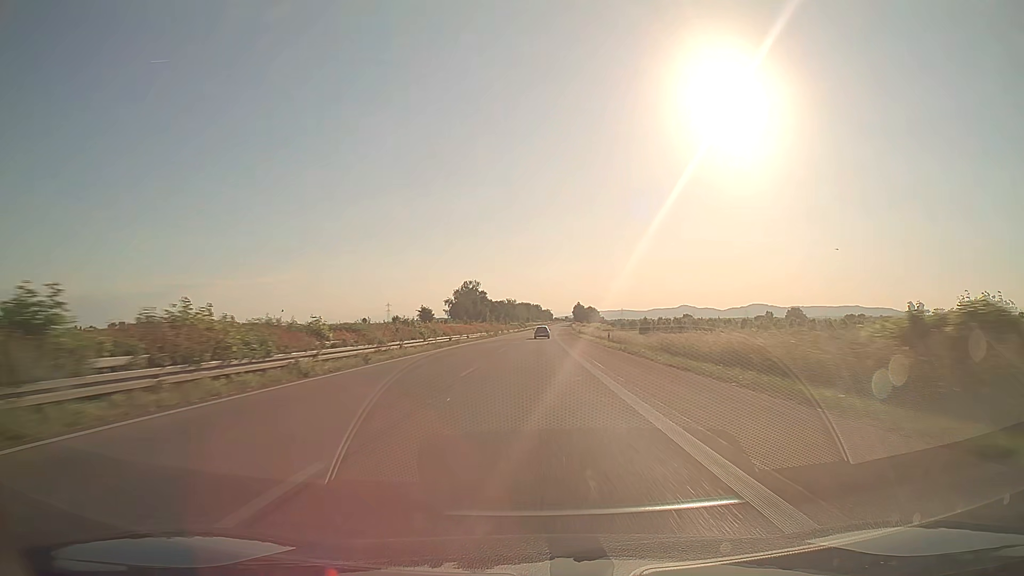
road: trunk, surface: asphalt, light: Day
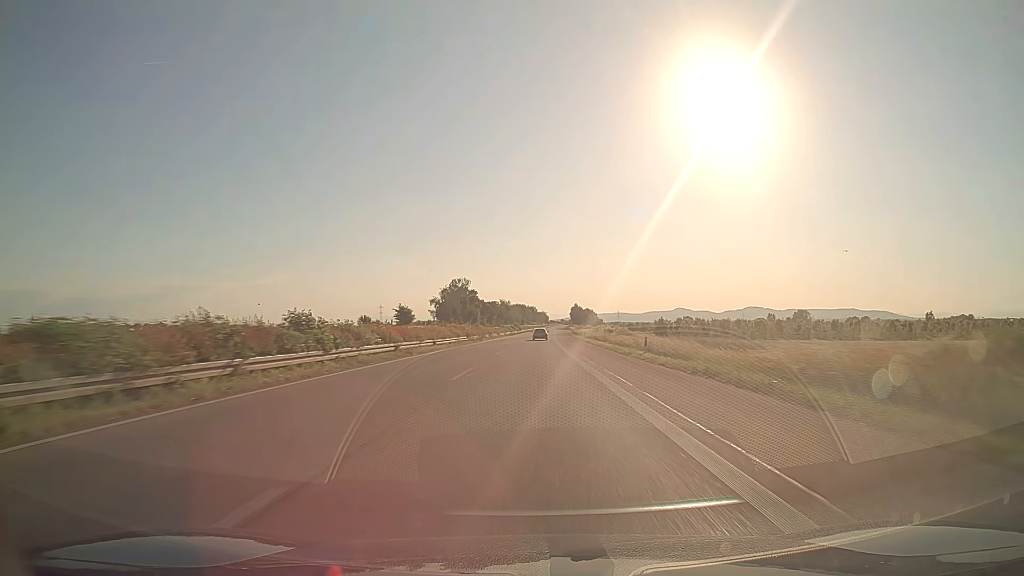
(+0.1, +19.3) m; 0°
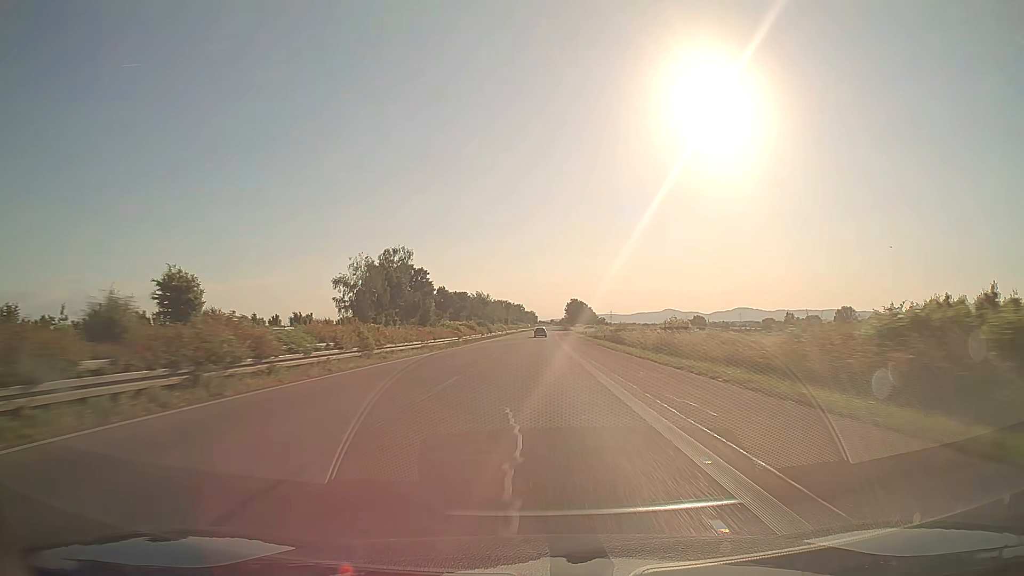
(+0.9, +77.7) m; +1°
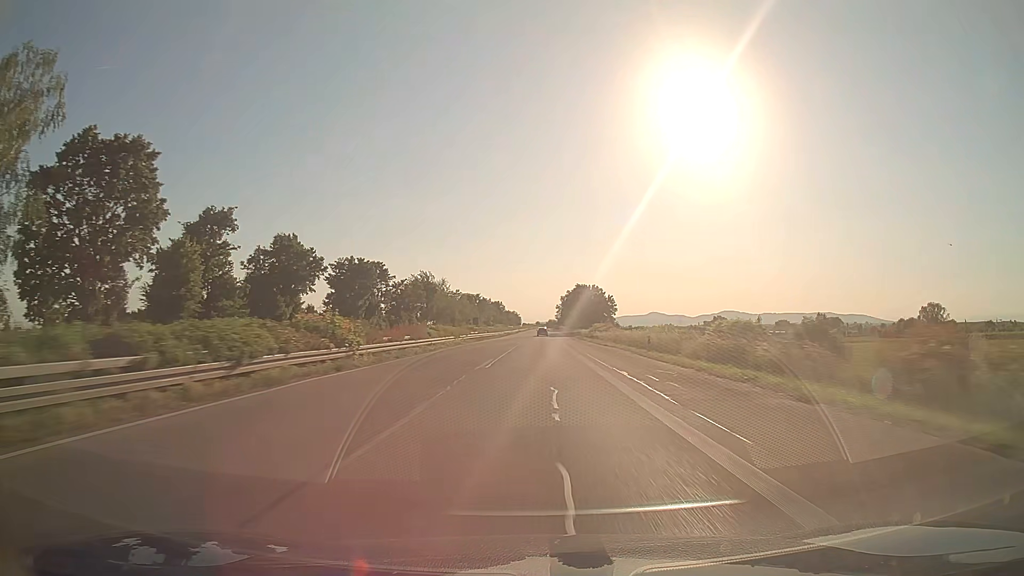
(+1.2, +95.2) m; +1°
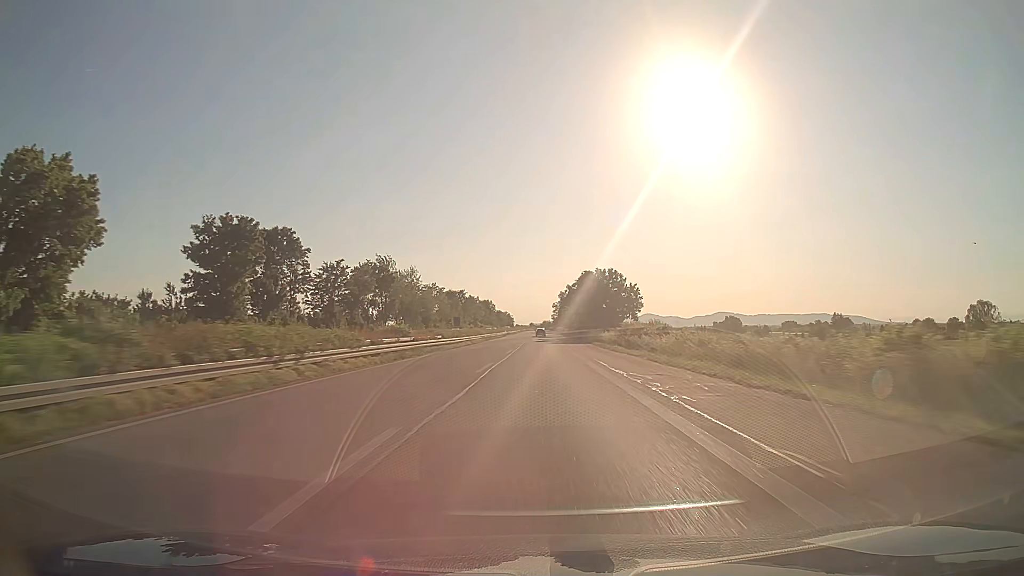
(+0.1, +37.7) m; 0°
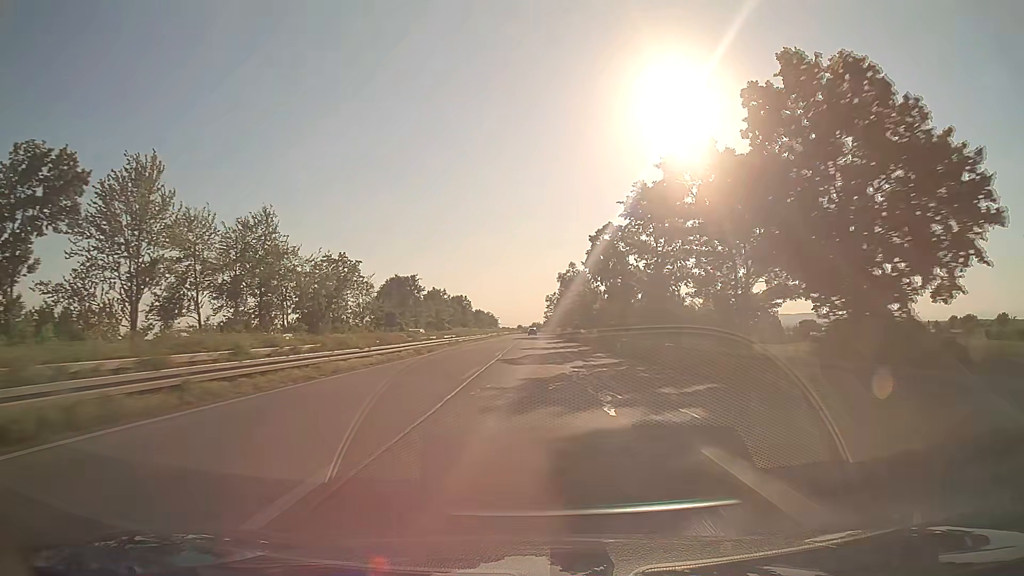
(+0.8, +74.8) m; +1°
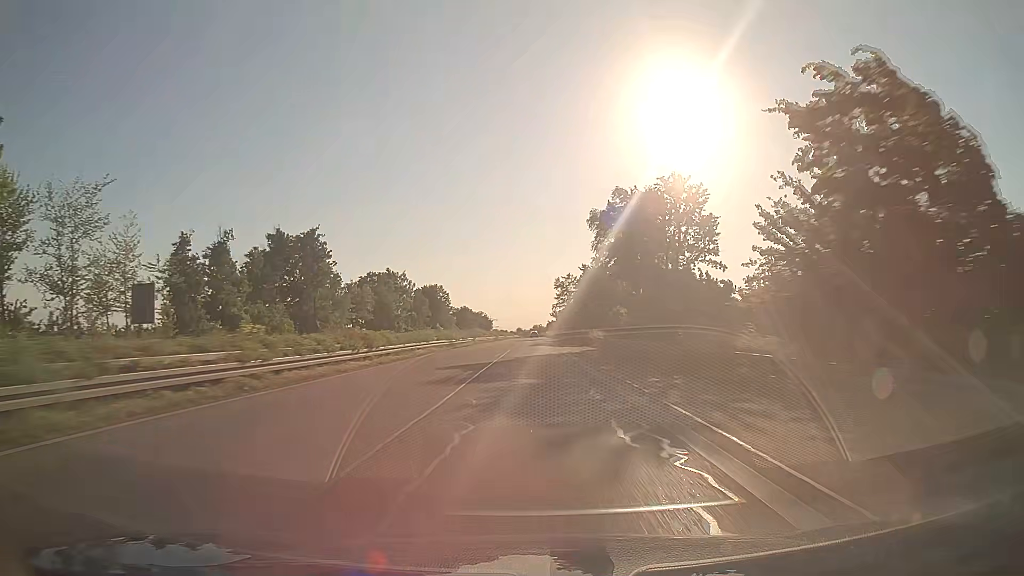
(-0.3, +74.3) m; 0°
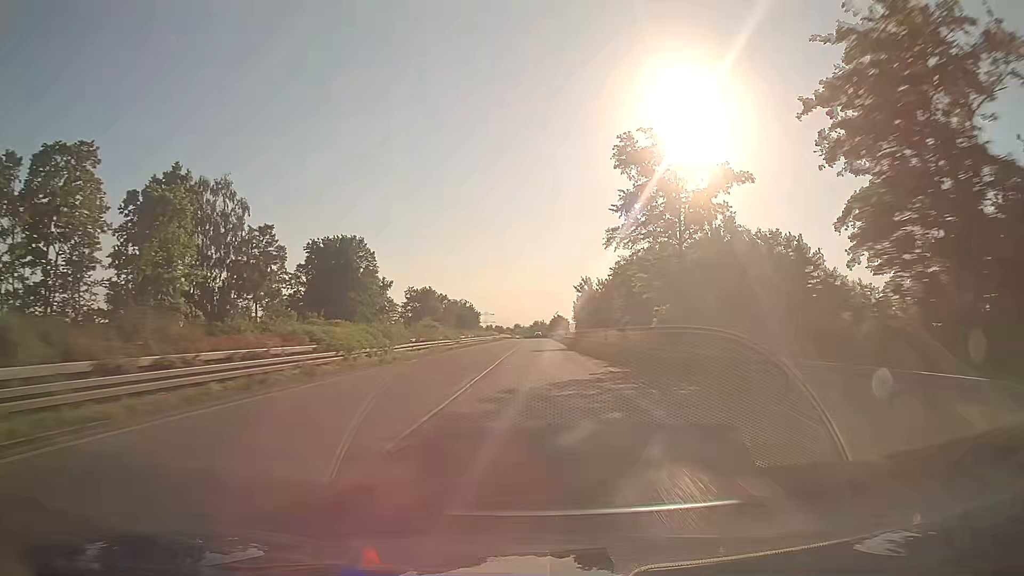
(+0.1, +92.2) m; 0°
(0, +10) (0, +20) (0, +30) (0, +40) (0, +50) (0, +60) (0, +70) (0, +80) (0, +90) (0, +100) m
